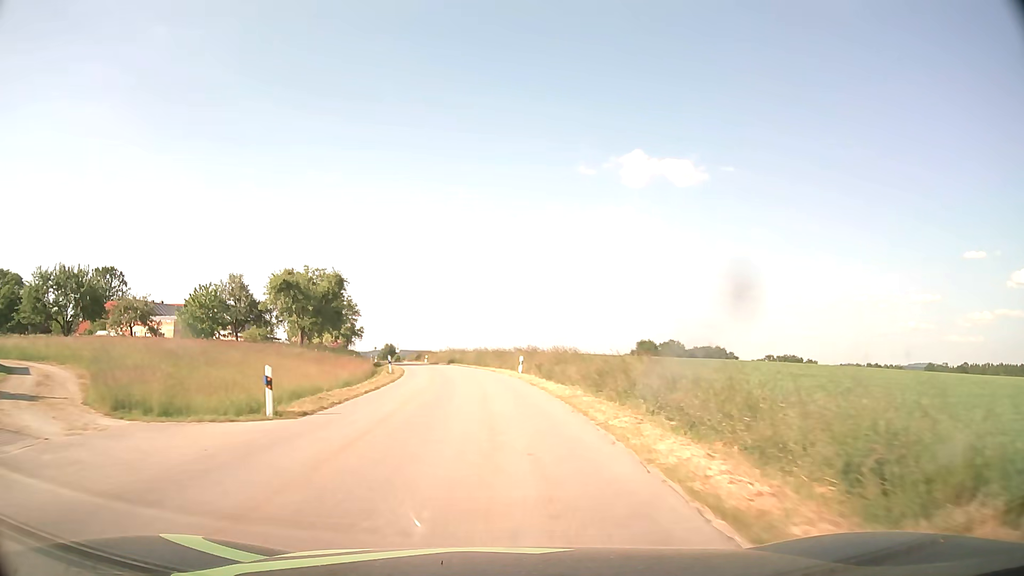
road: tertiary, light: Day
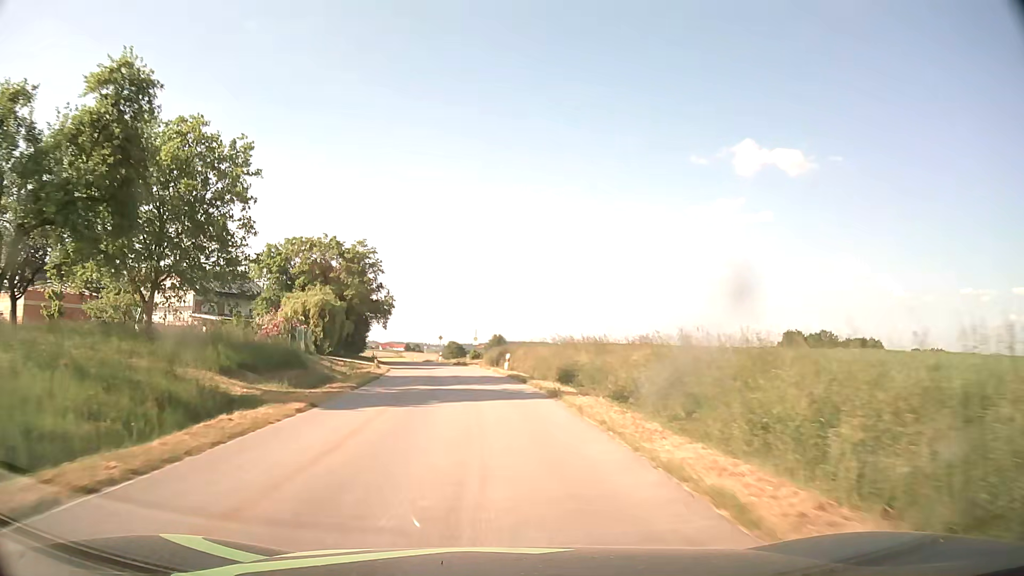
(-3.5, +50.0) m; -10°
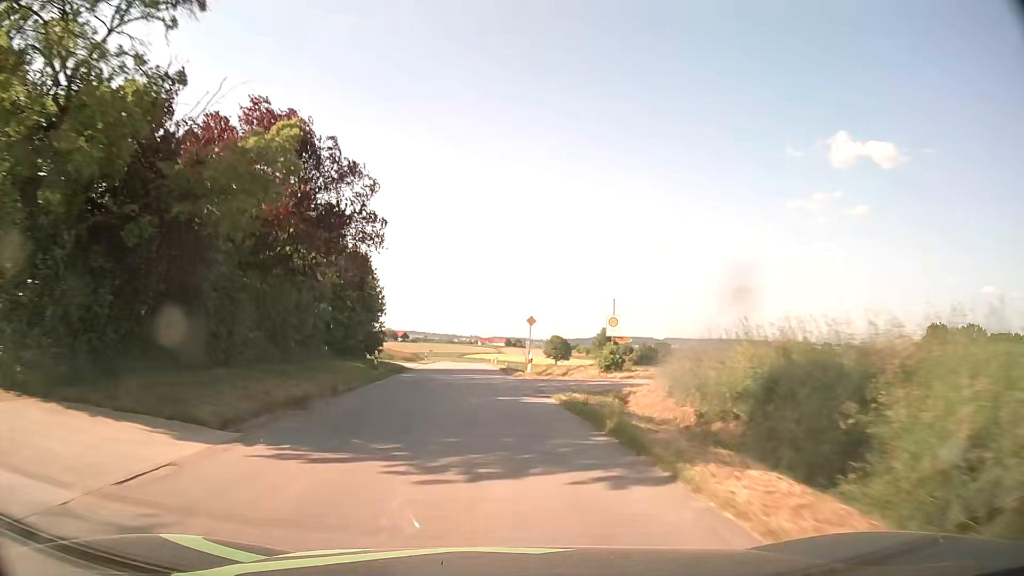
(-3.2, +40.6) m; -9°
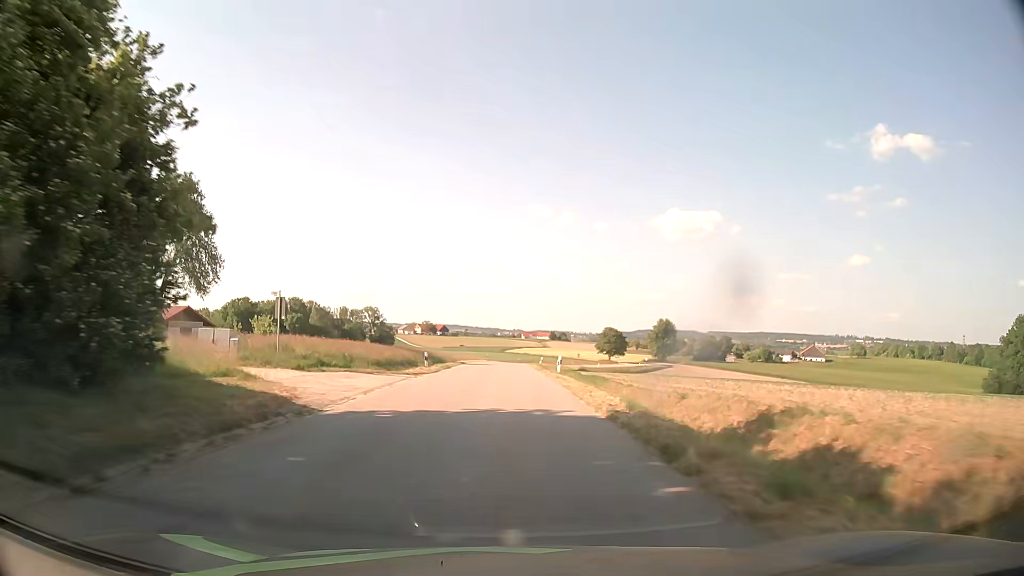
(-1.5, +31.4) m; -4°
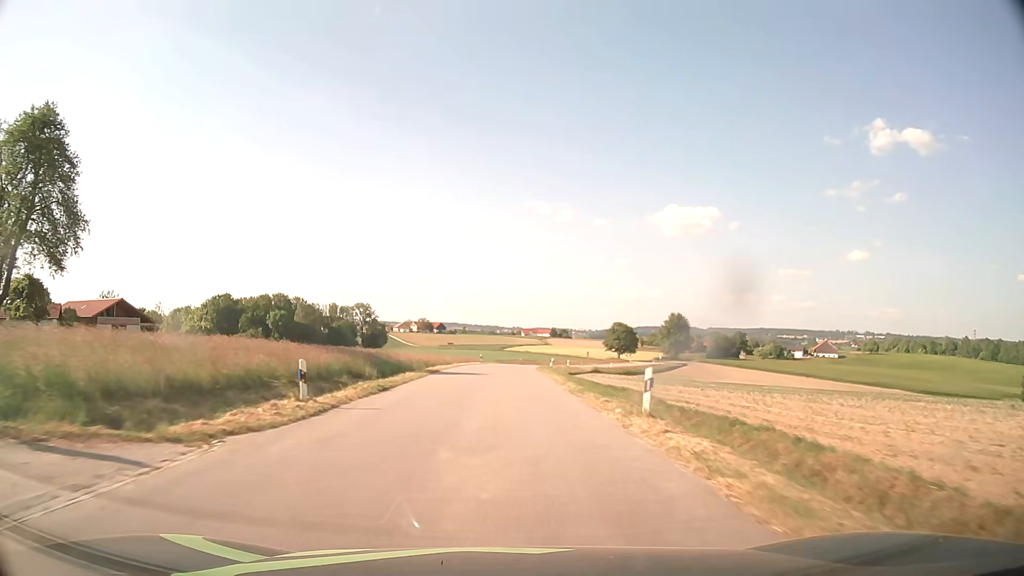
(0.0, +21.5) m; 0°
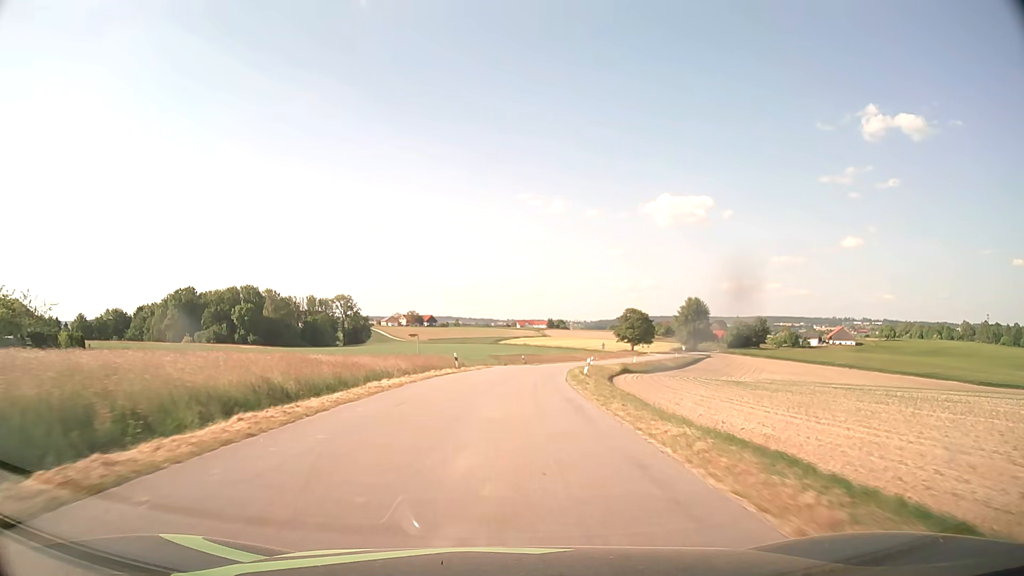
(0.0, +31.8) m; 0°
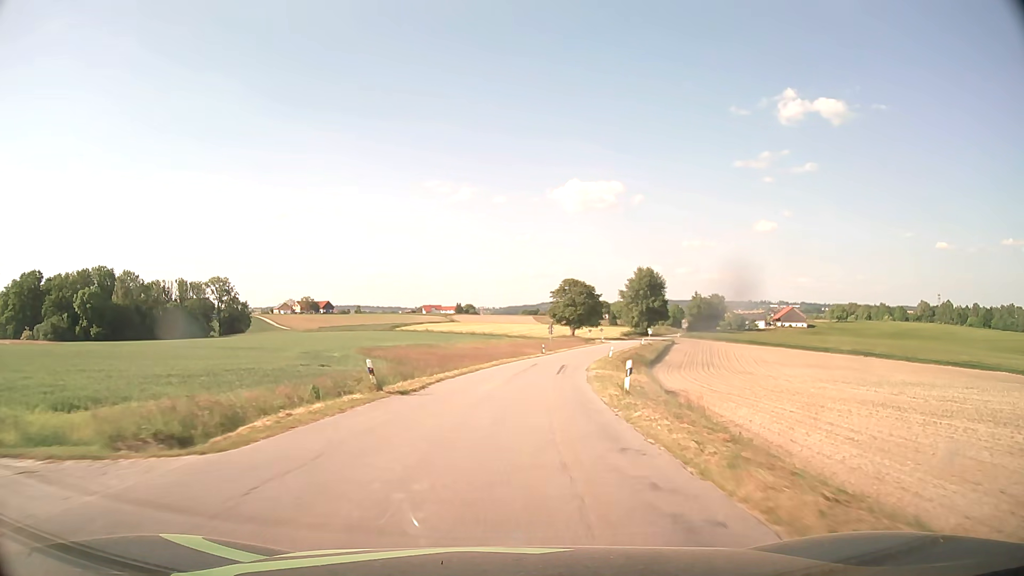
(+2.7, +51.5) m; +7°
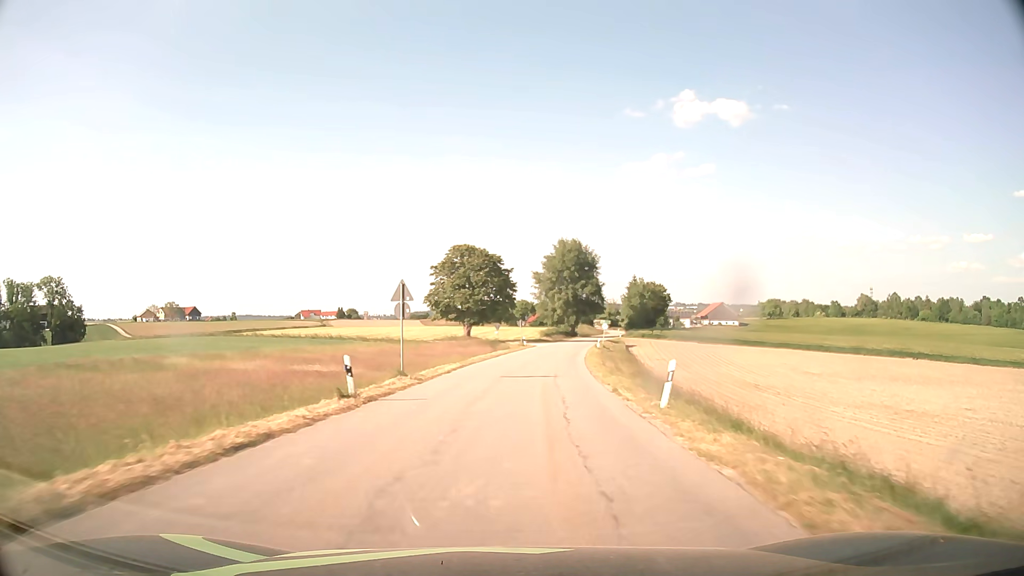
(+4.8, +53.6) m; +9°
(0, +10) (0, +20) (+1, +30) (+2, +40) (+3, +50) (+5, +60) (+6, +70) (+8, +79) (+10, +89) (+12, +99) m
